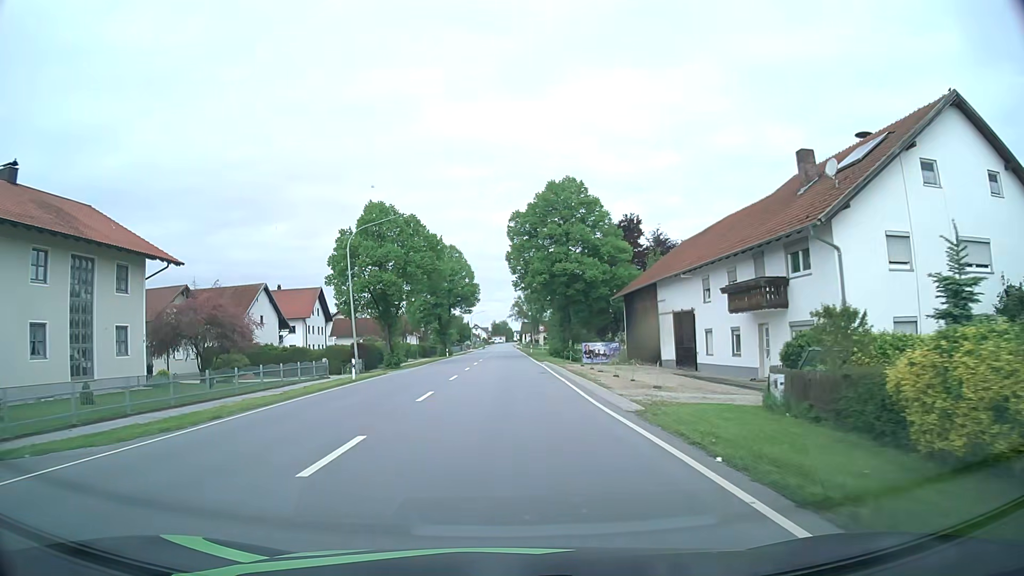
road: primary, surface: asphalt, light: Day
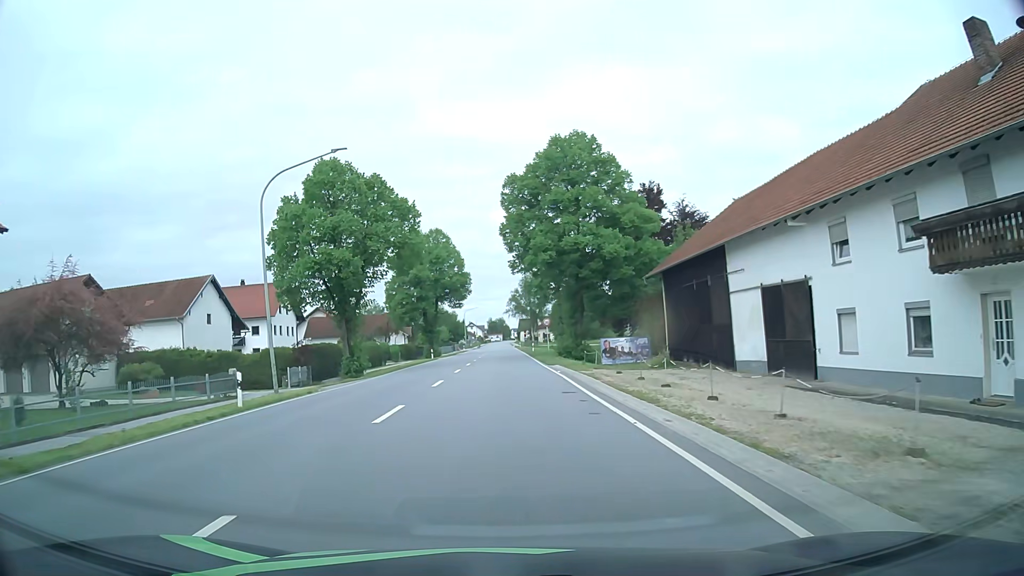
(0.0, +13.8) m; +1°
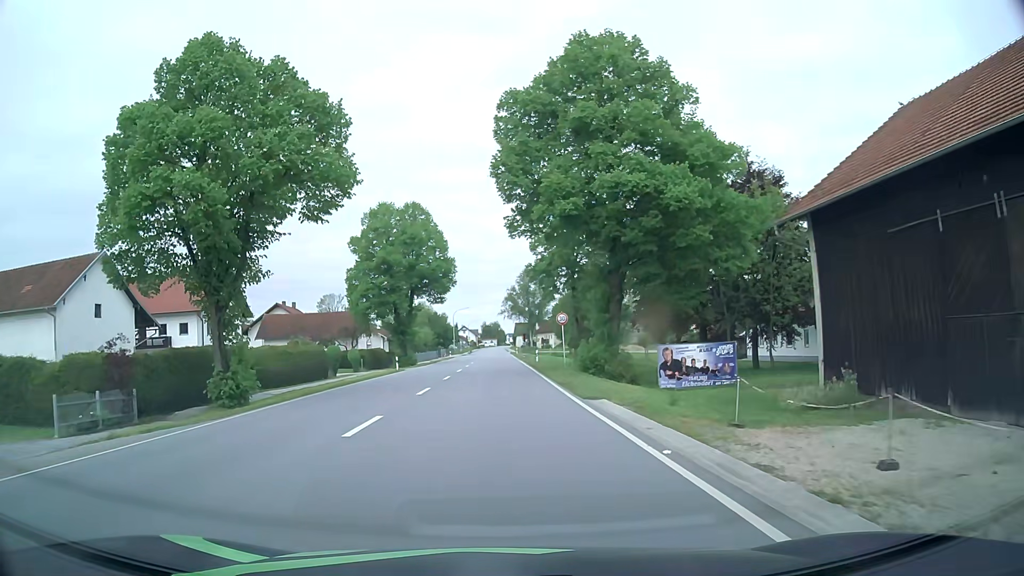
(-0.1, +19.0) m; 0°
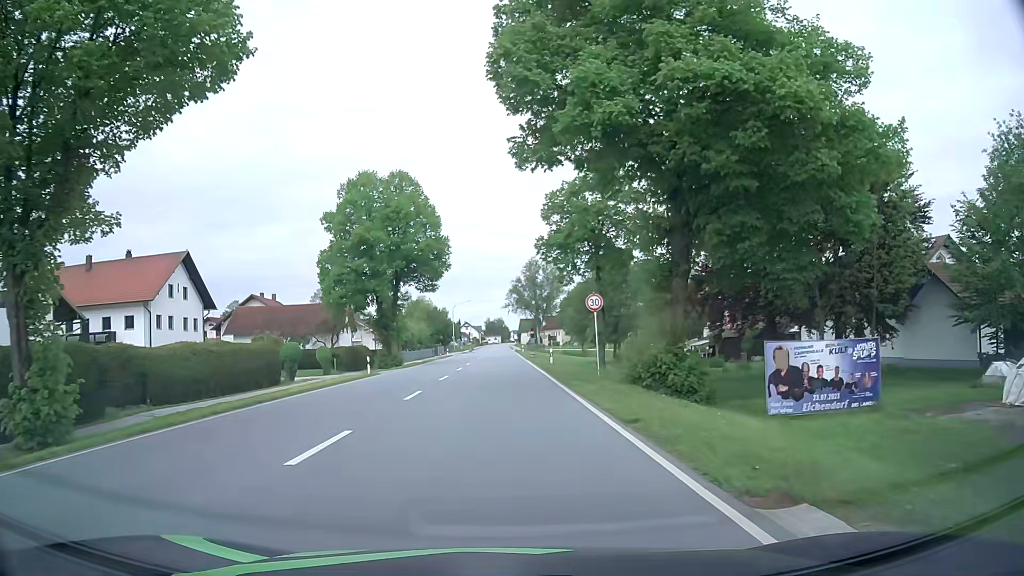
(0.0, +11.6) m; 0°
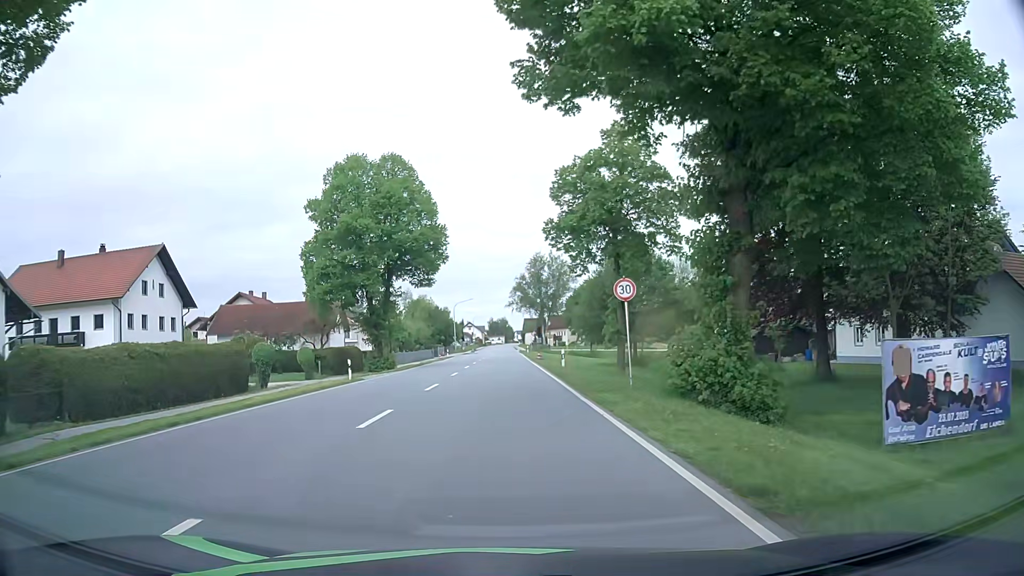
(0.0, +5.5) m; 0°
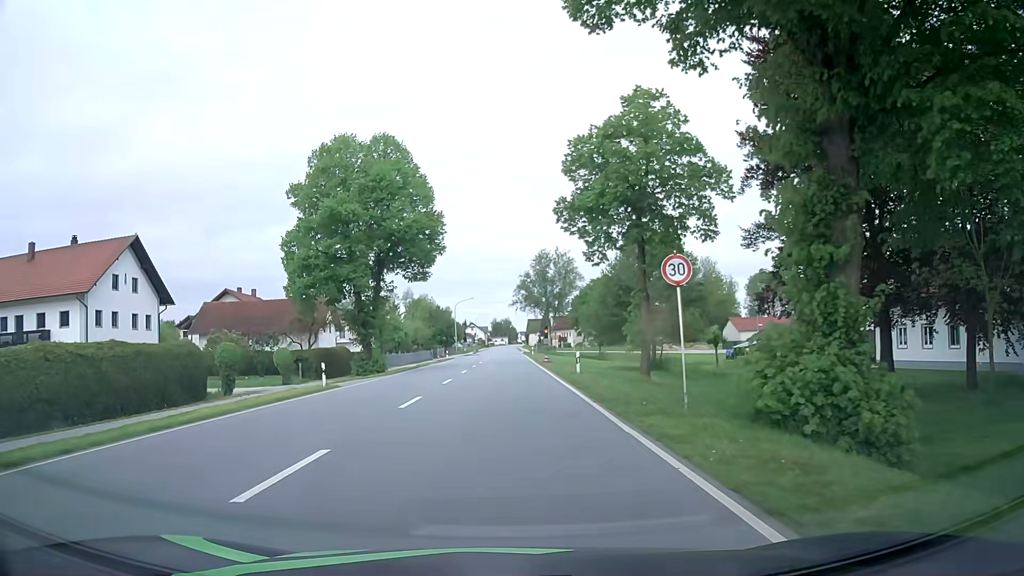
(0.0, +5.3) m; -1°
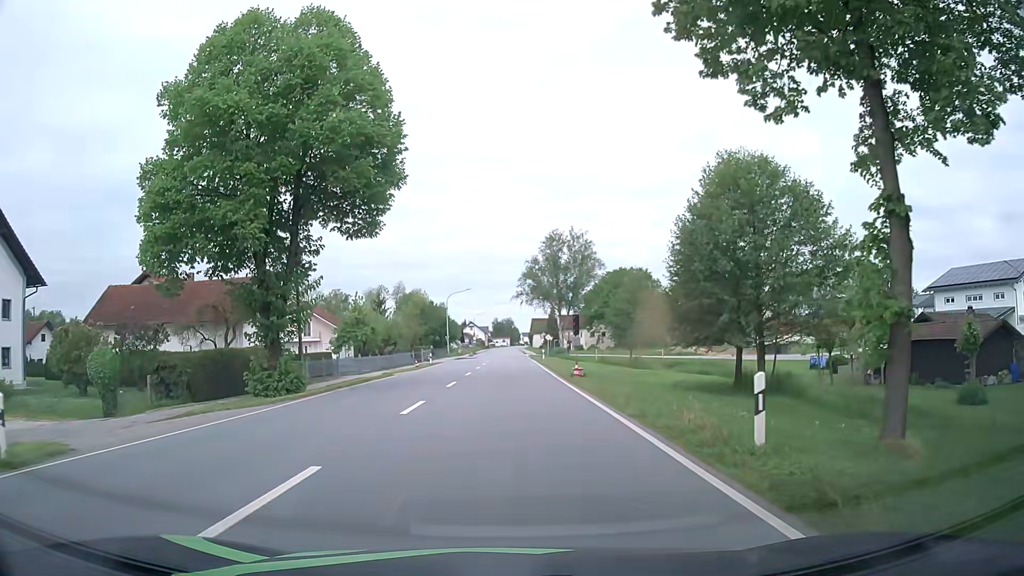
(-0.1, +19.2) m; +1°
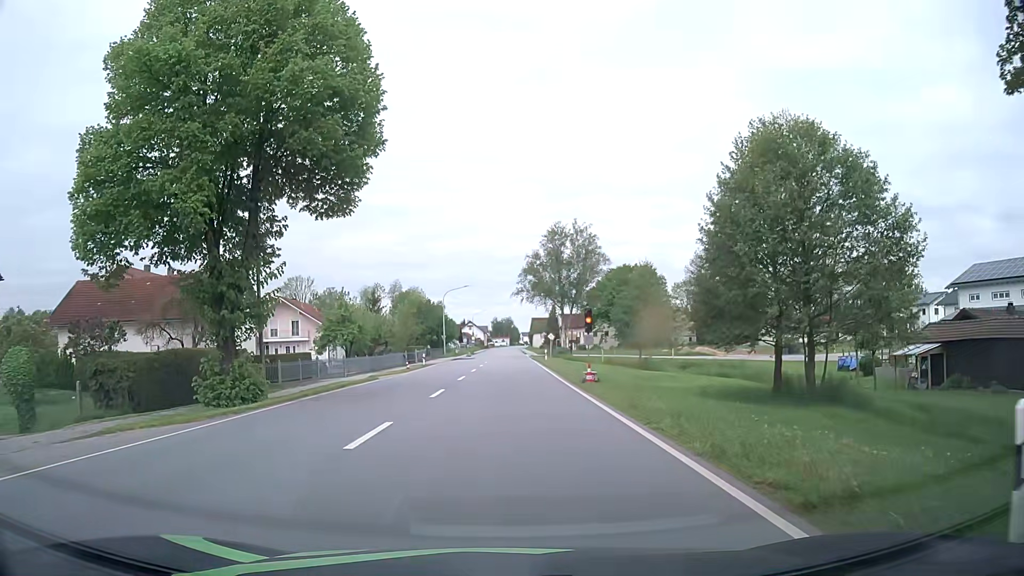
(-0.1, +4.6) m; -1°
(0, +10) (0, +20) (0, +30) (0, +40) (0, +50) (+1, +60) (+1, +70) (+1, +80) (+1, +90) (+1, +100) m
